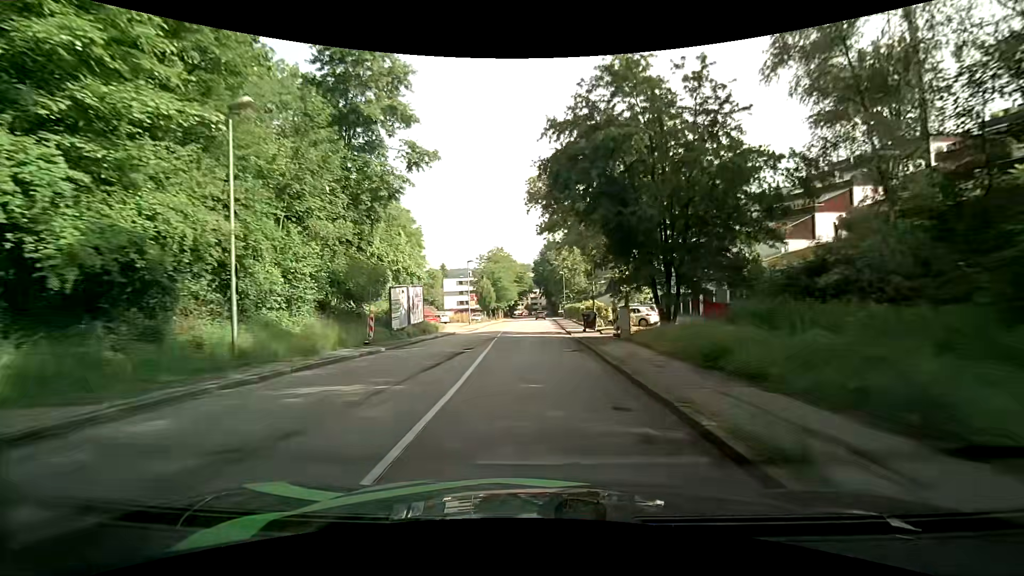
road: tertiary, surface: asphalt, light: Day
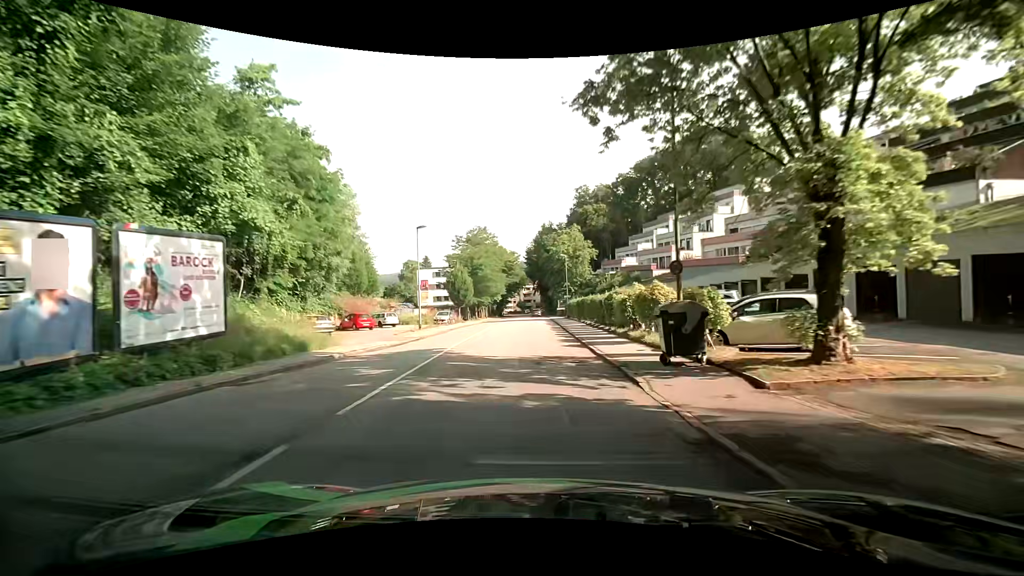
(+0.3, +23.7) m; +1°
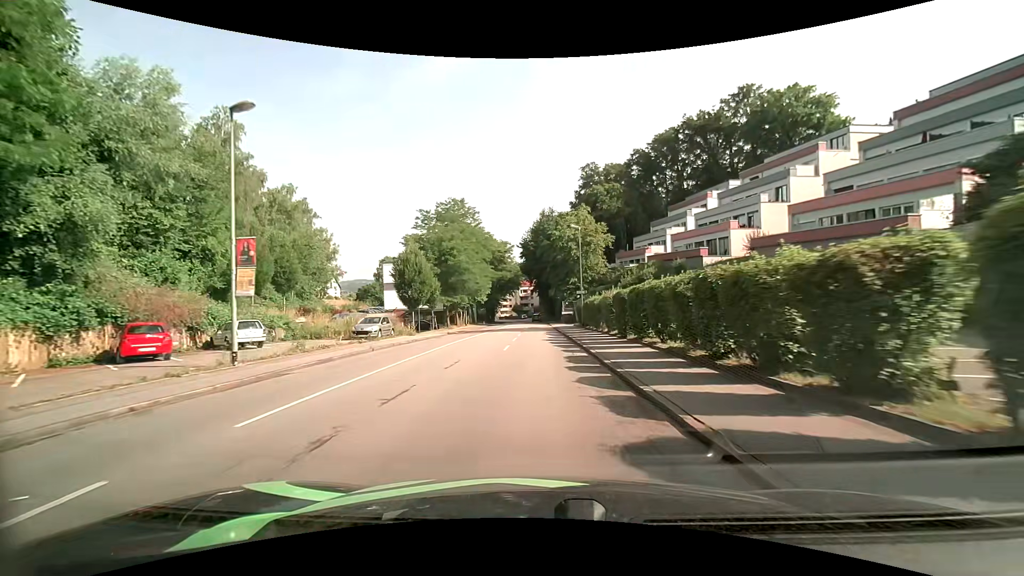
(+0.3, +23.7) m; 0°
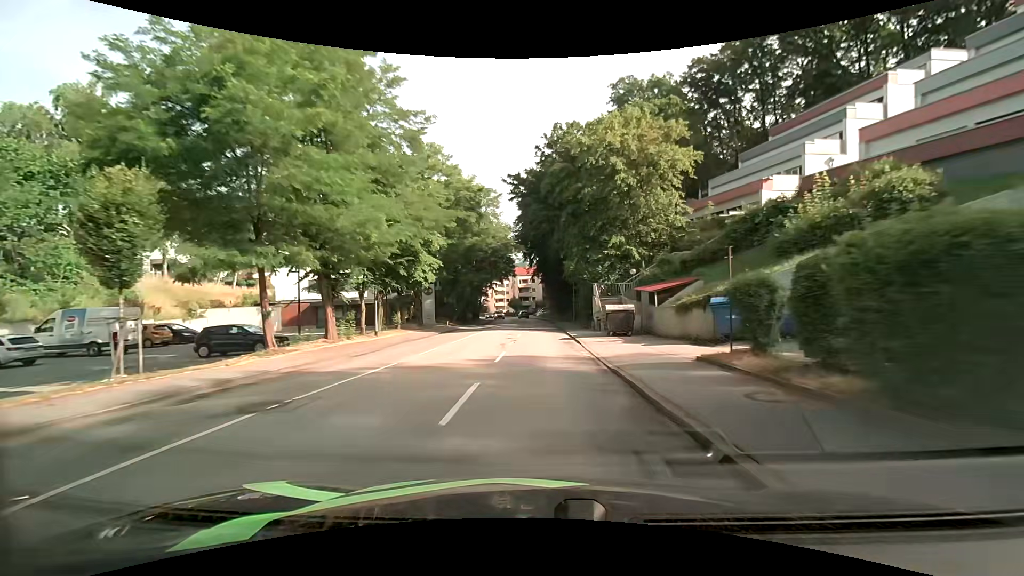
(0.0, +38.2) m; 0°
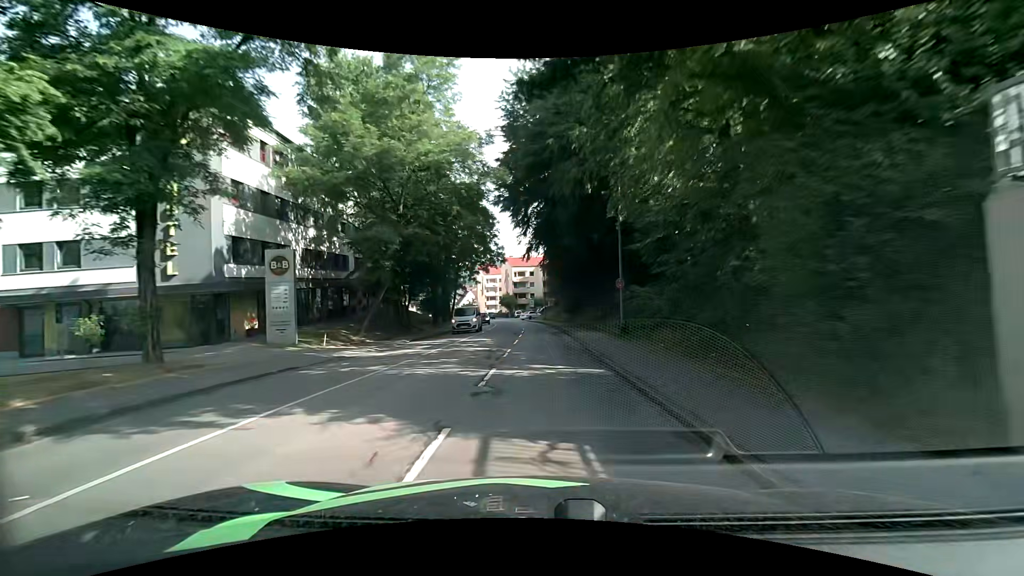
(0.0, +30.0) m; 0°
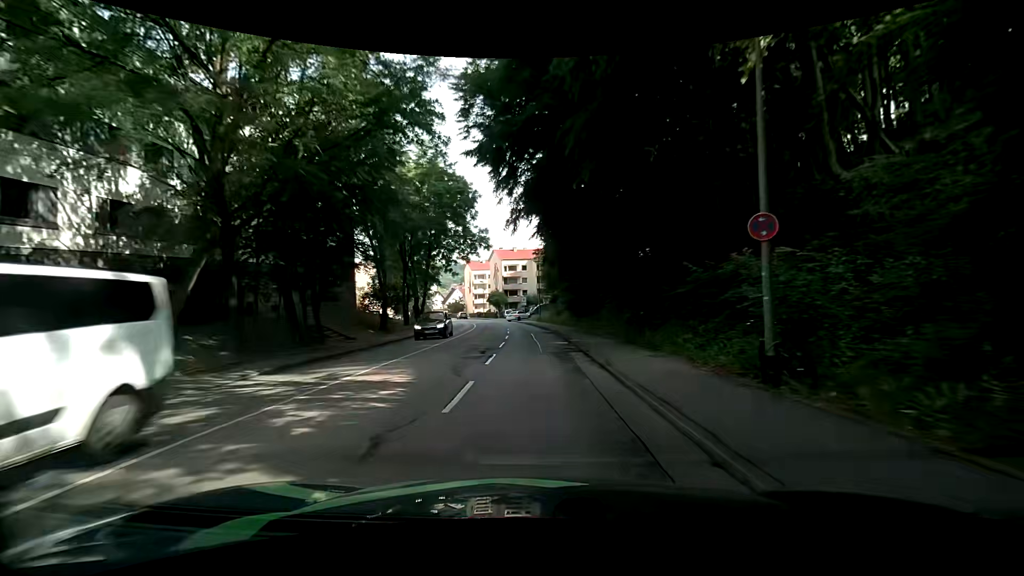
(-0.1, +14.6) m; -1°
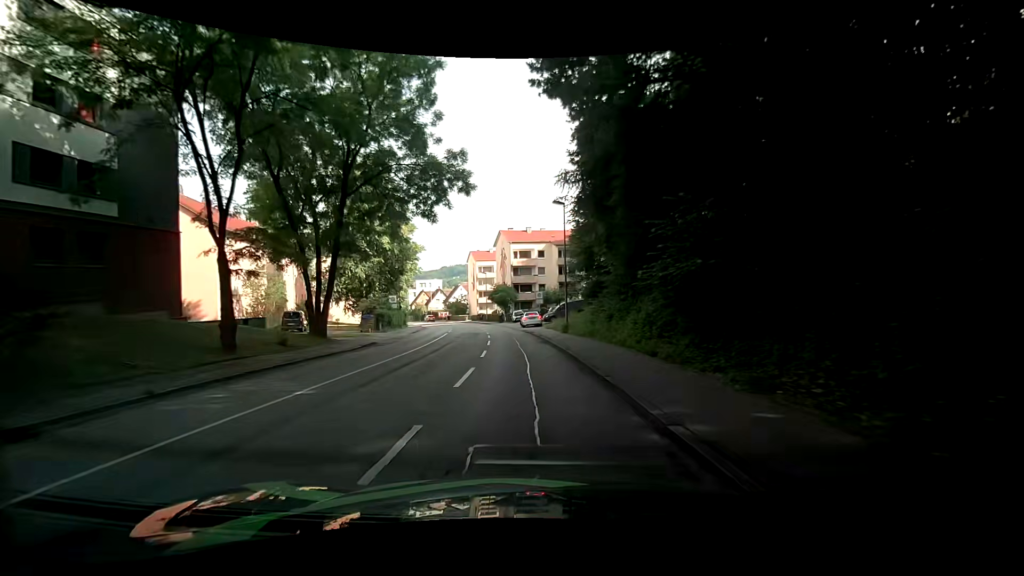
(+0.3, +28.1) m; -1°
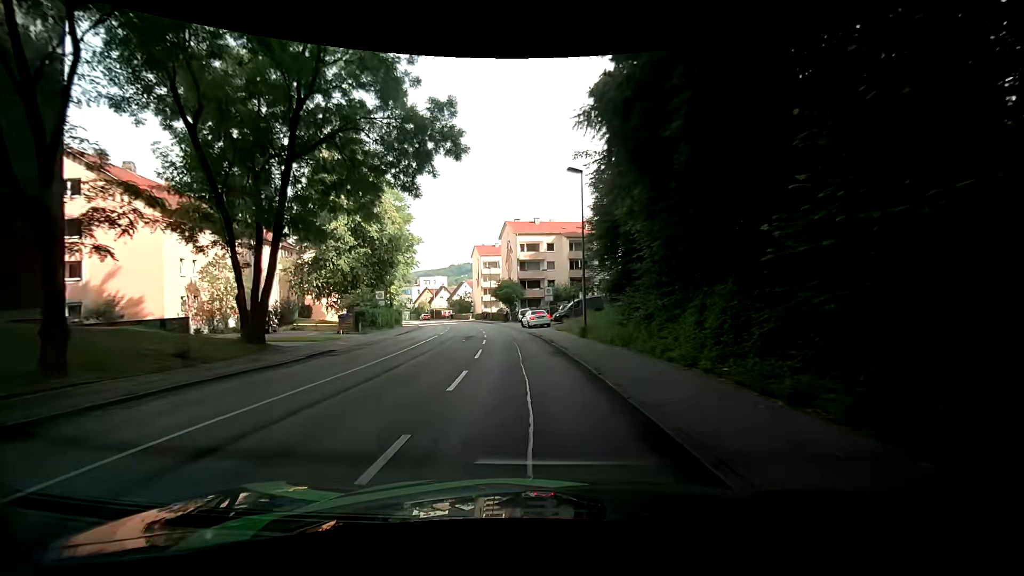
(0.0, +6.8) m; -1°
(0, +10) (-1, +20) (-1, +30) (-3, +40) (-4, +50) (-6, +60) (-9, +69) (-11, +79) (-14, +88) (-18, +98) m
